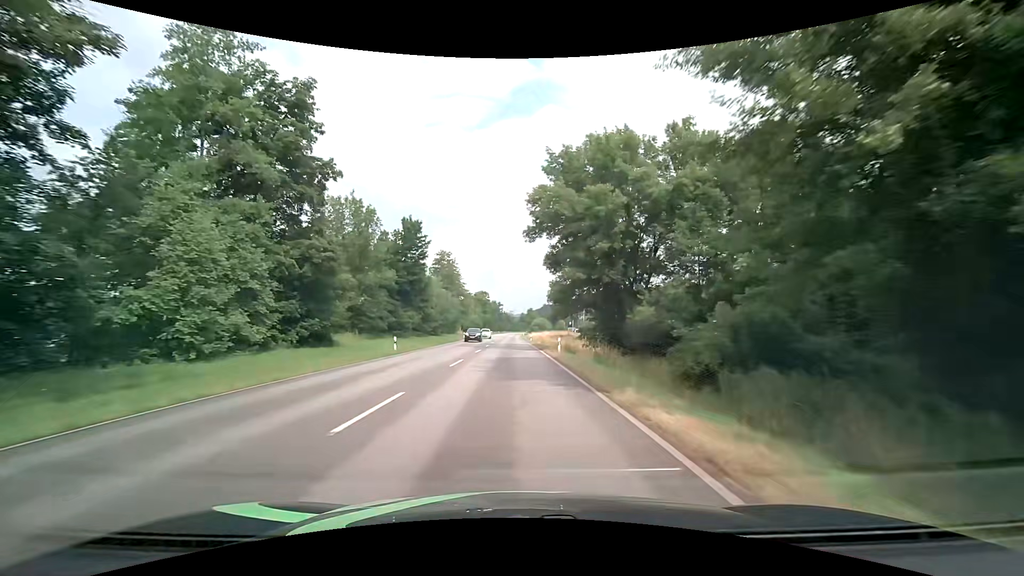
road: primary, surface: asphalt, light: Day
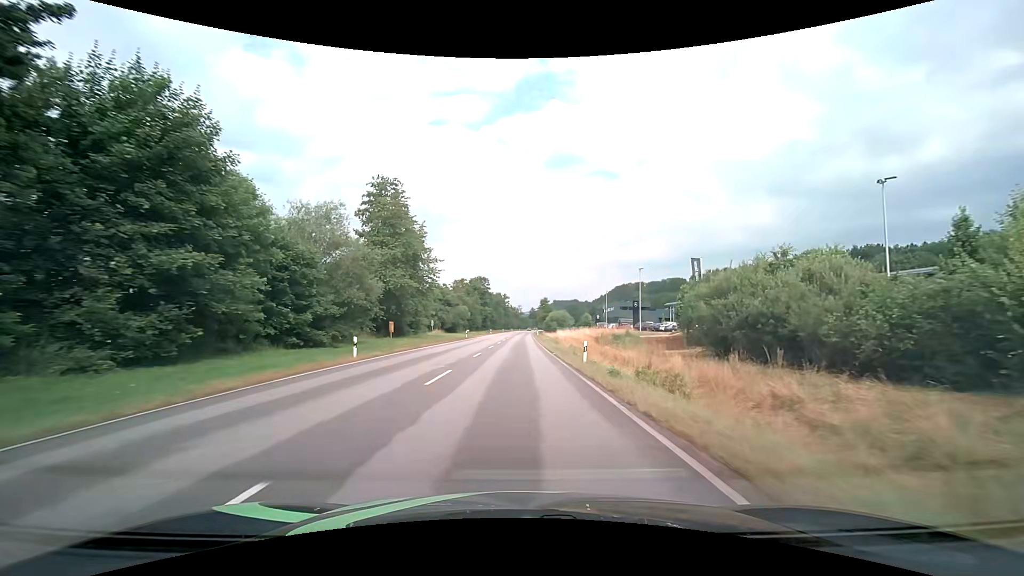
(-0.5, +54.1) m; -1°
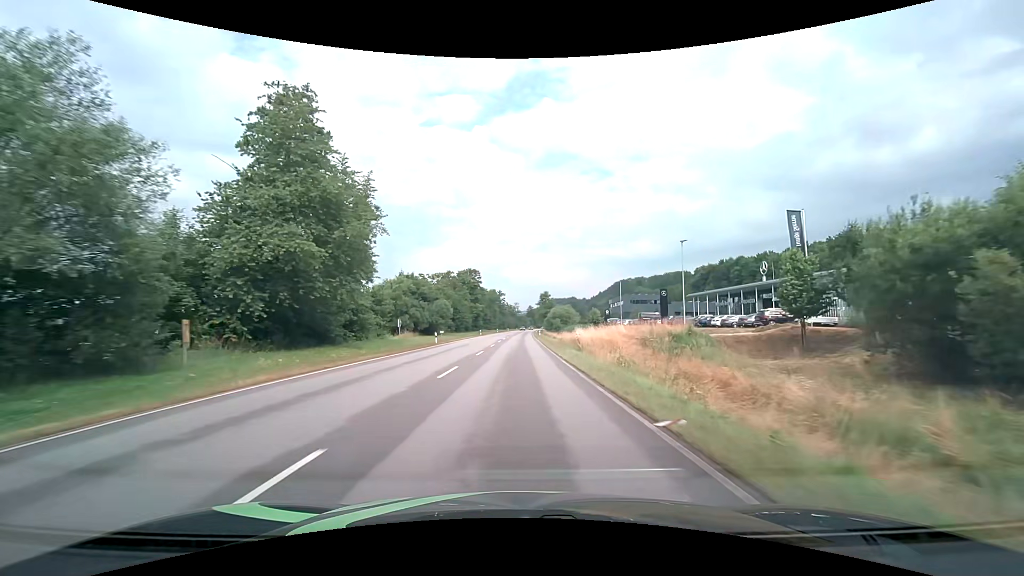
(0.0, +22.7) m; 0°
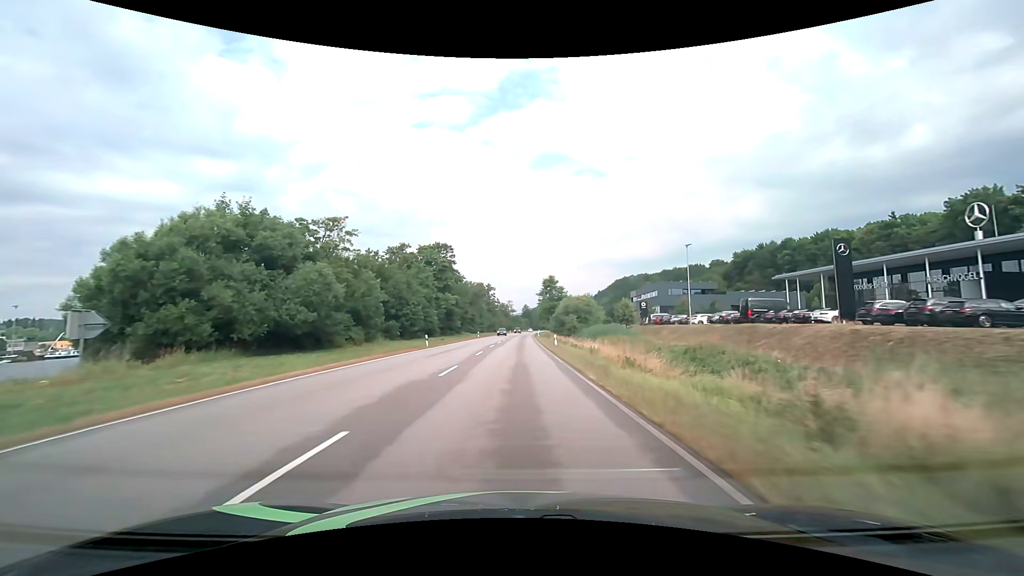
(+0.3, +47.0) m; +1°
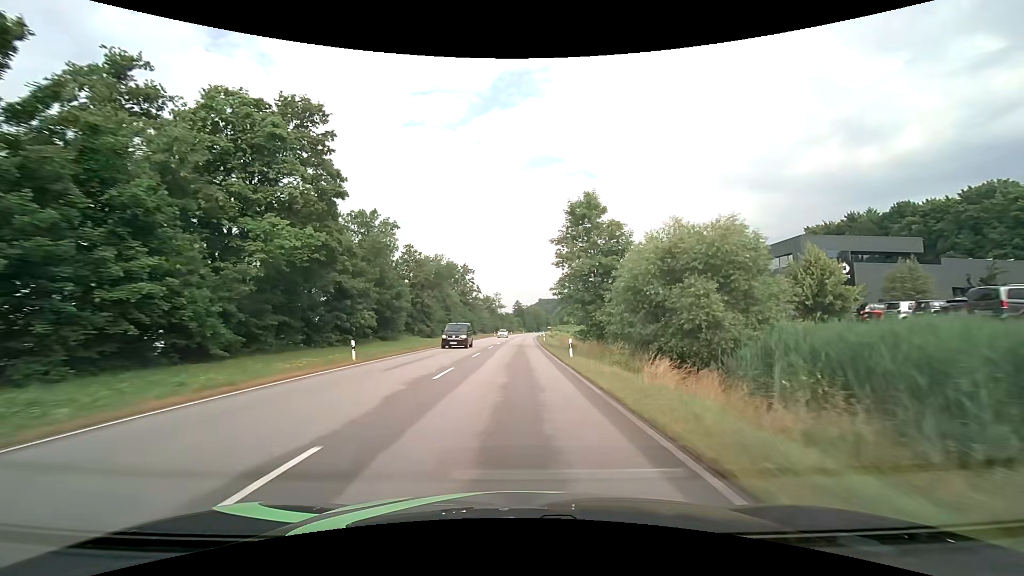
(+0.4, +60.7) m; +1°
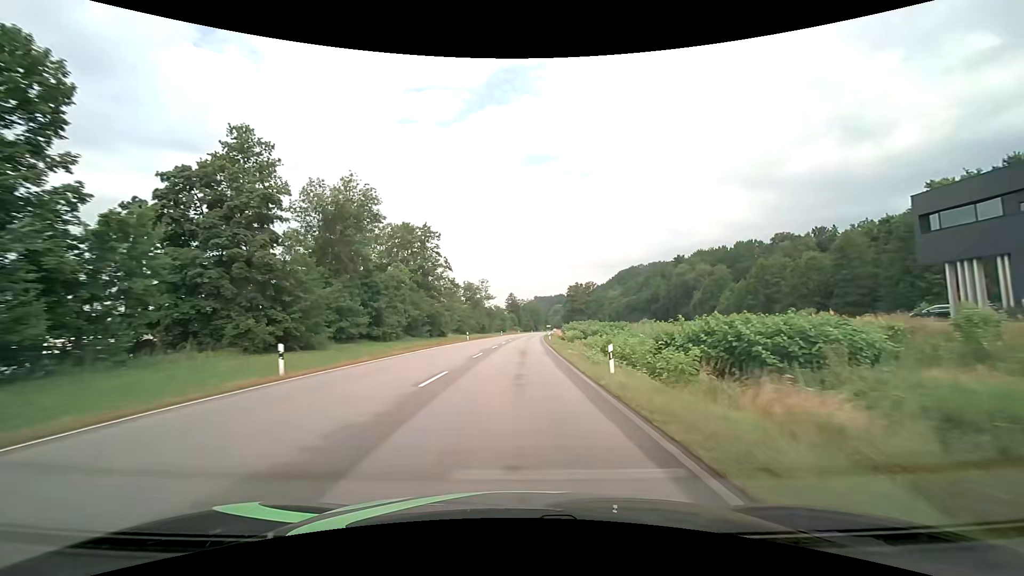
(+0.4, +49.8) m; +1°
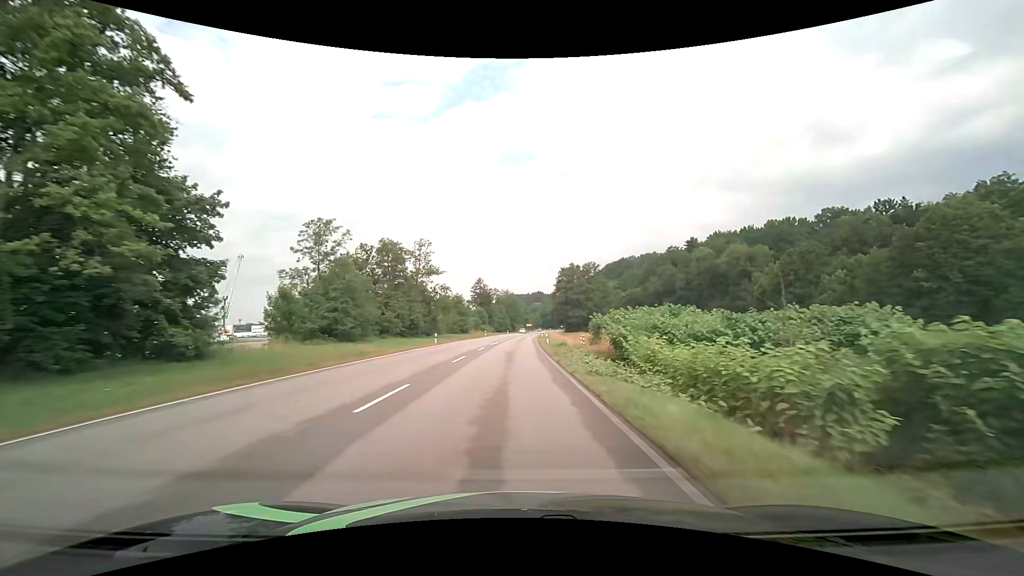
(+1.7, +63.5) m; +3°
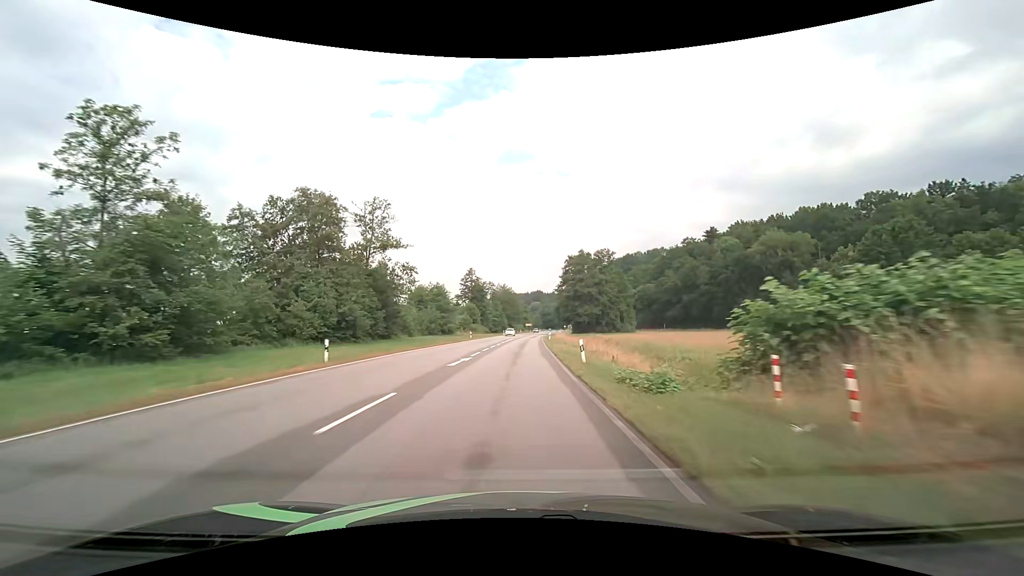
(+0.1, +25.7) m; 0°
(0, +10) (0, +20) (0, +30) (+1, +40) (+1, +50) (+1, +60) (+2, +70) (+2, +80) (+3, +90) (+3, +100) m
